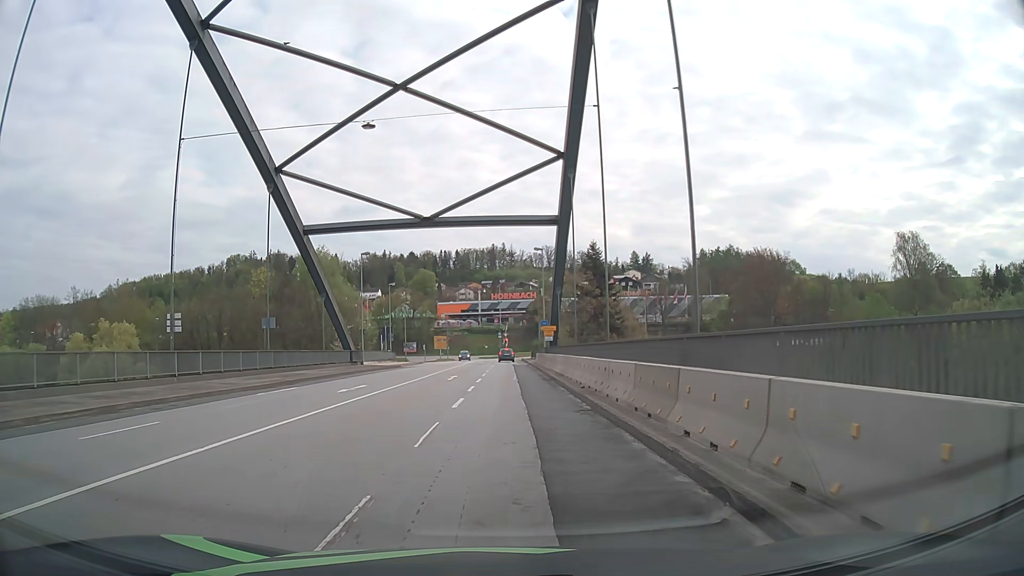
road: primary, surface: asphalt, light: Day
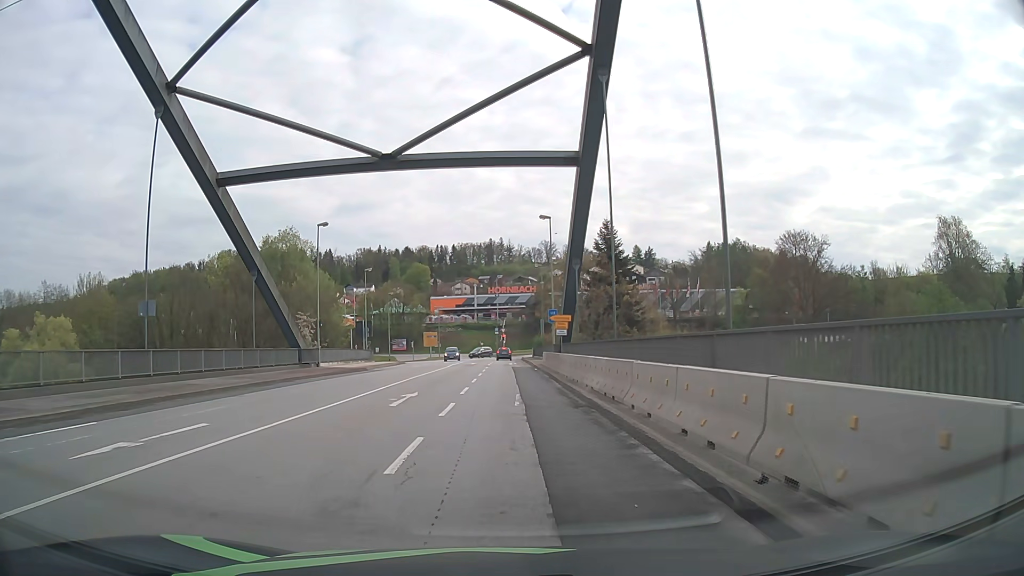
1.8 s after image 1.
(+0.1, +14.1) m; 0°
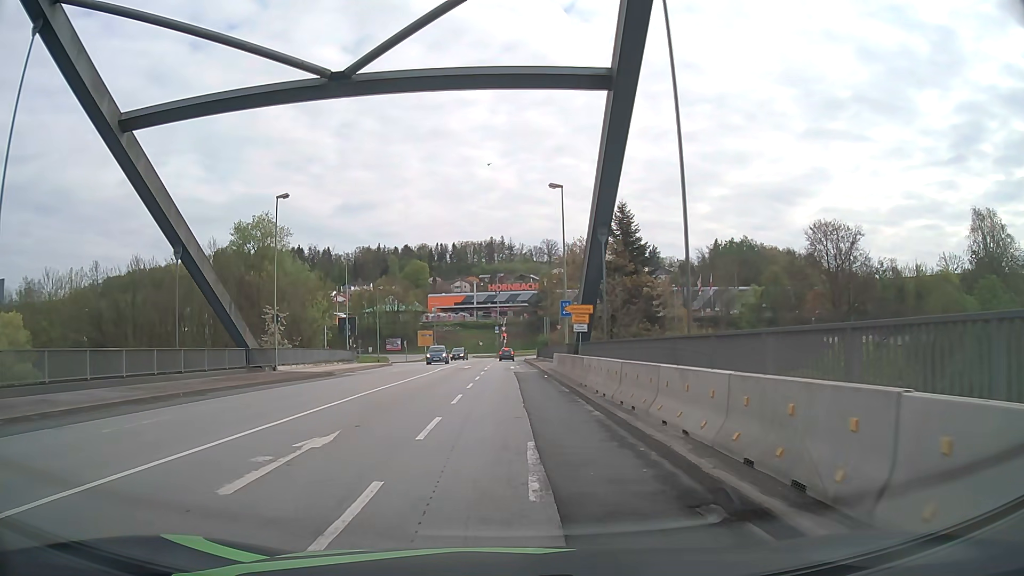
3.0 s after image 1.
(0.0, +9.4) m; 0°
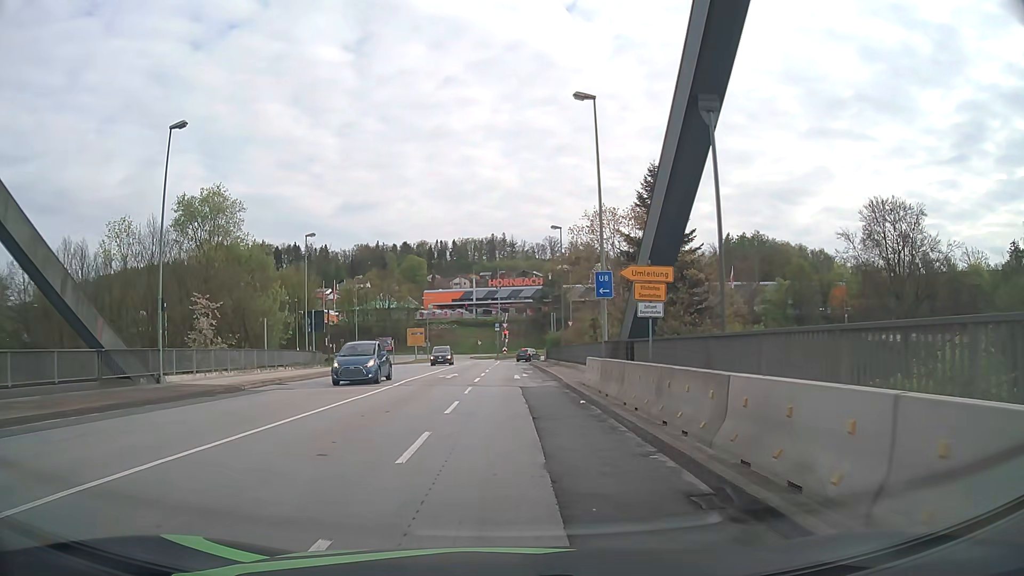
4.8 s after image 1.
(+0.1, +14.1) m; 0°
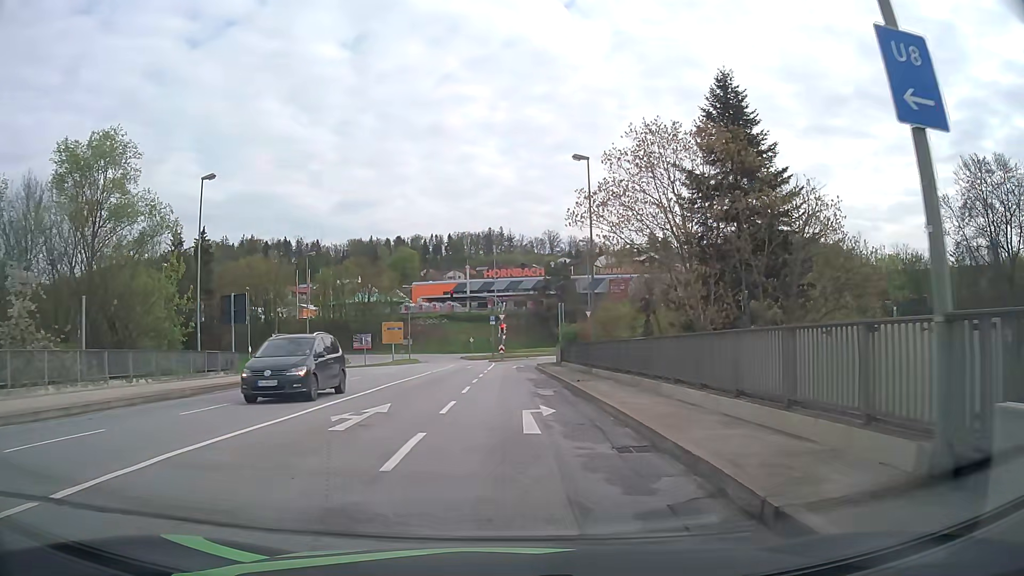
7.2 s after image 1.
(+0.1, +18.7) m; 0°
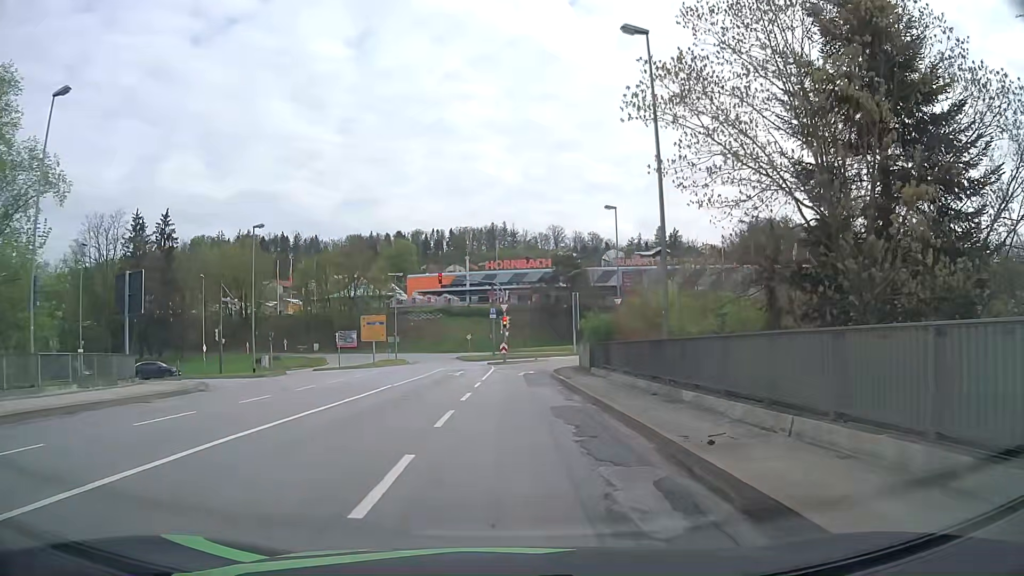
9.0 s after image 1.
(+0.1, +13.9) m; 0°
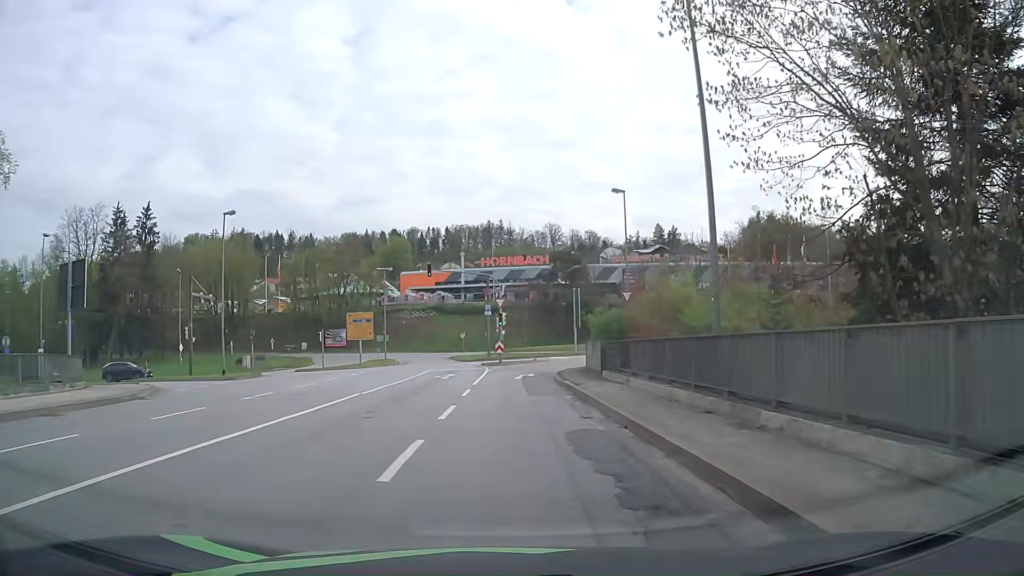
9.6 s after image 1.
(0.0, +4.6) m; 0°
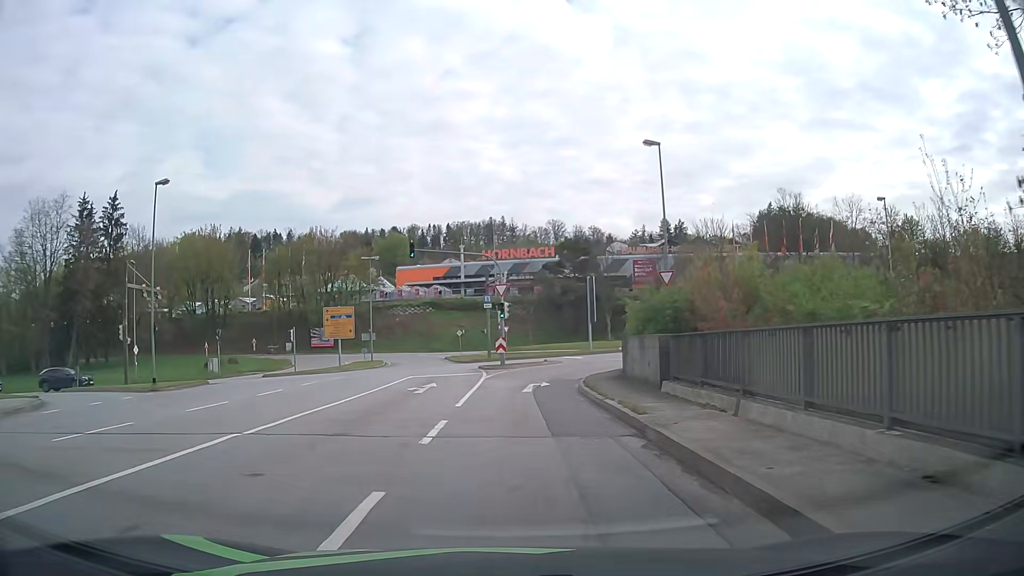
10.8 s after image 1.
(0.0, +9.3) m; 0°
